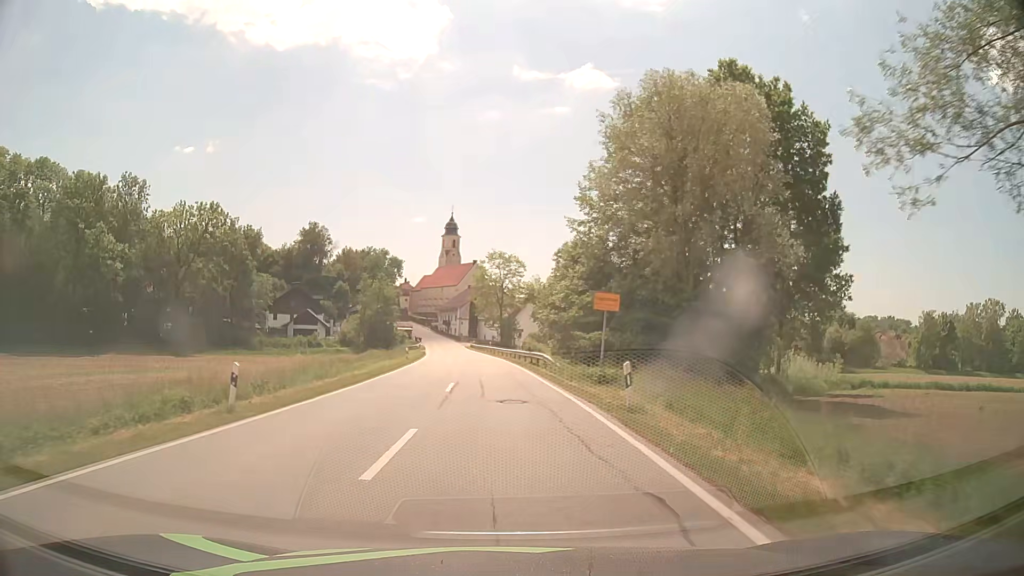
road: secondary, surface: asphalt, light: Day
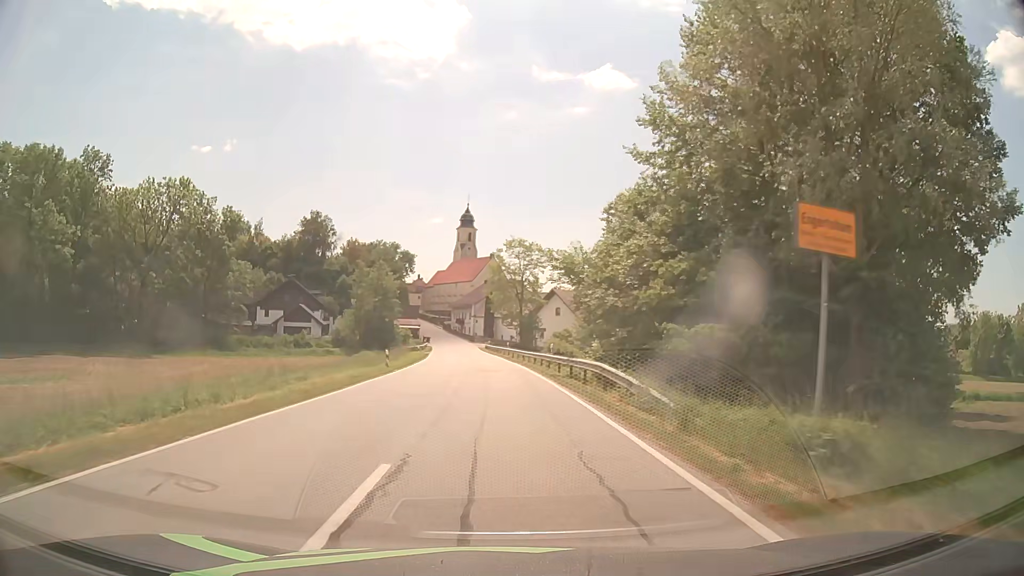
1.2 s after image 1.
(-0.1, +15.3) m; -2°
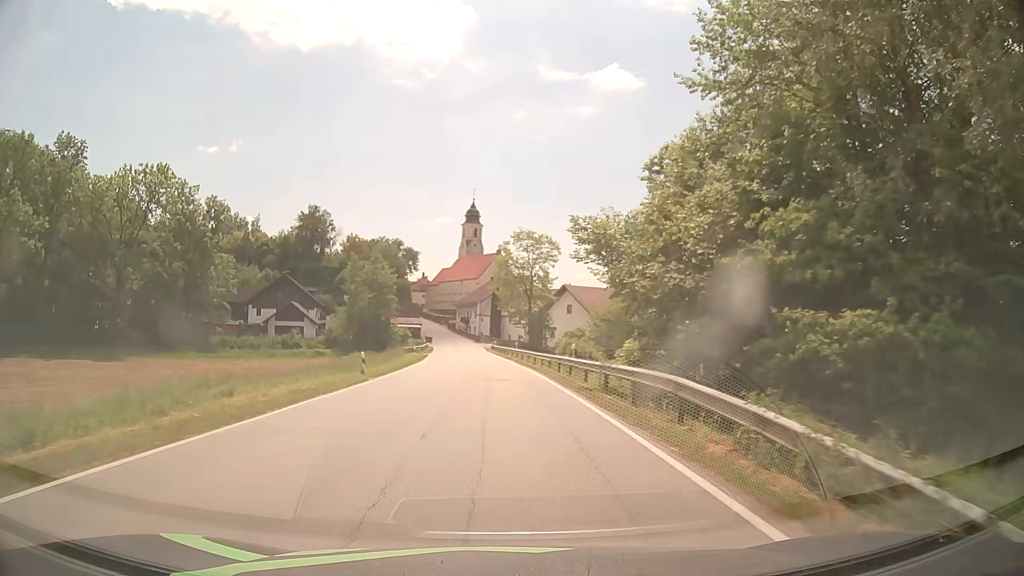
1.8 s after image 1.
(0.0, +7.6) m; 0°
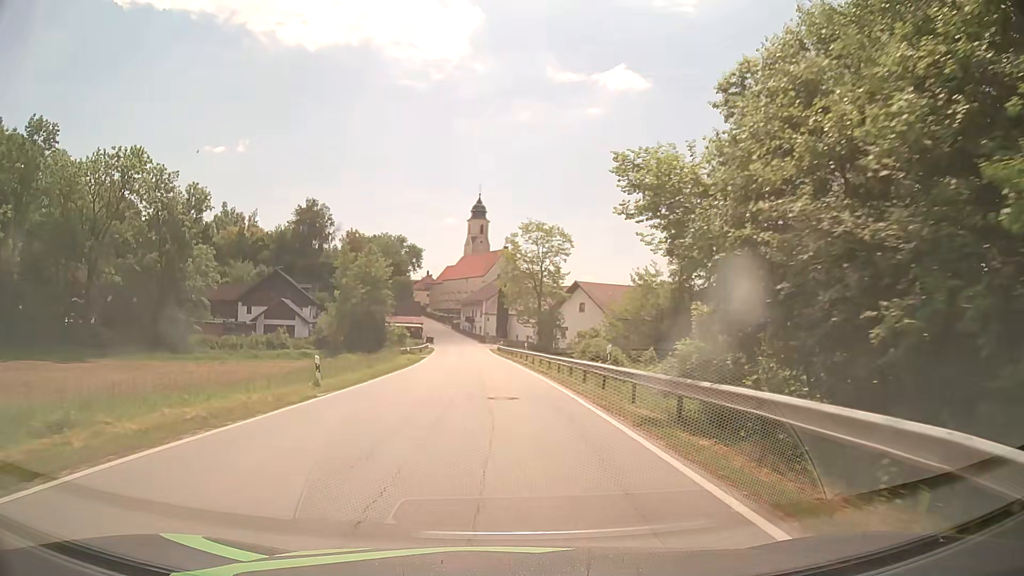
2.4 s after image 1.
(-0.1, +7.6) m; -1°
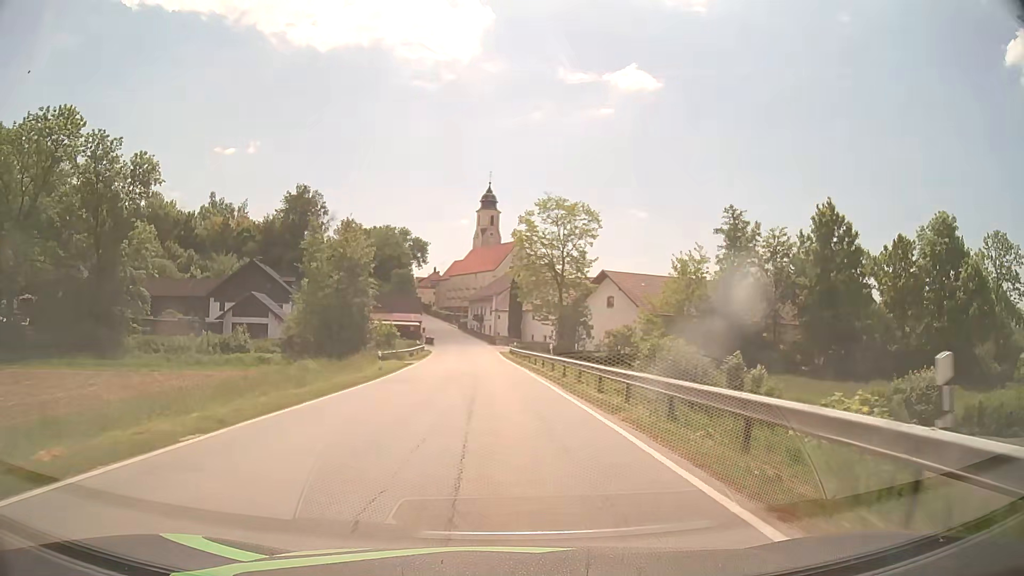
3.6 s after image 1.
(-0.1, +15.3) m; -1°
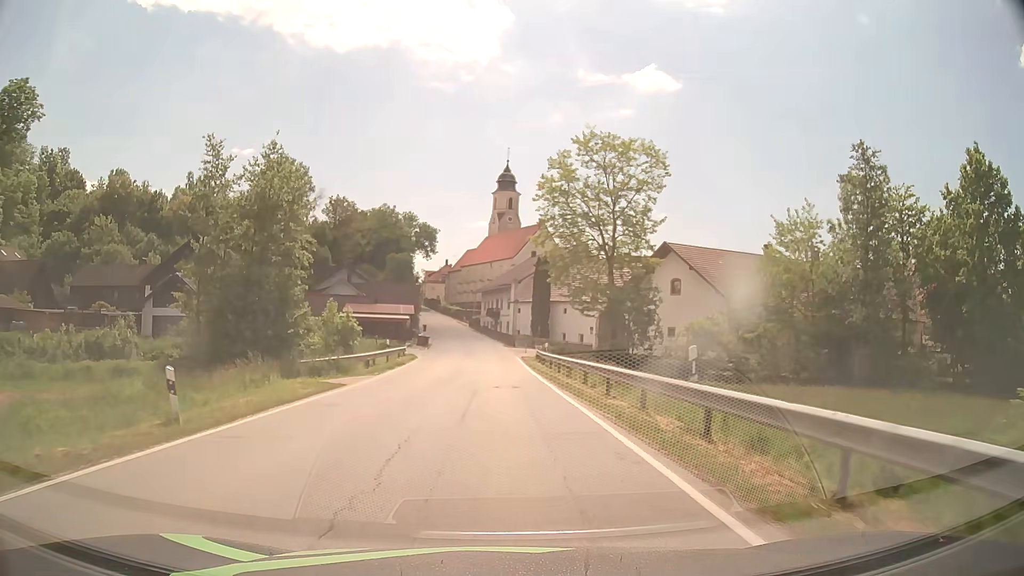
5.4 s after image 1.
(-0.3, +23.0) m; -2°
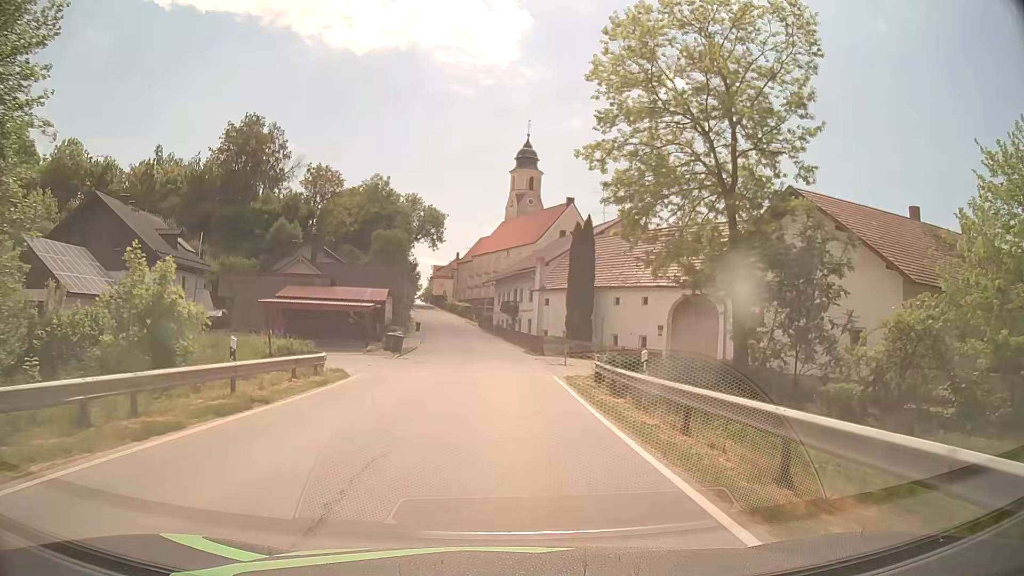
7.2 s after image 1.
(-0.3, +22.9) m; -1°
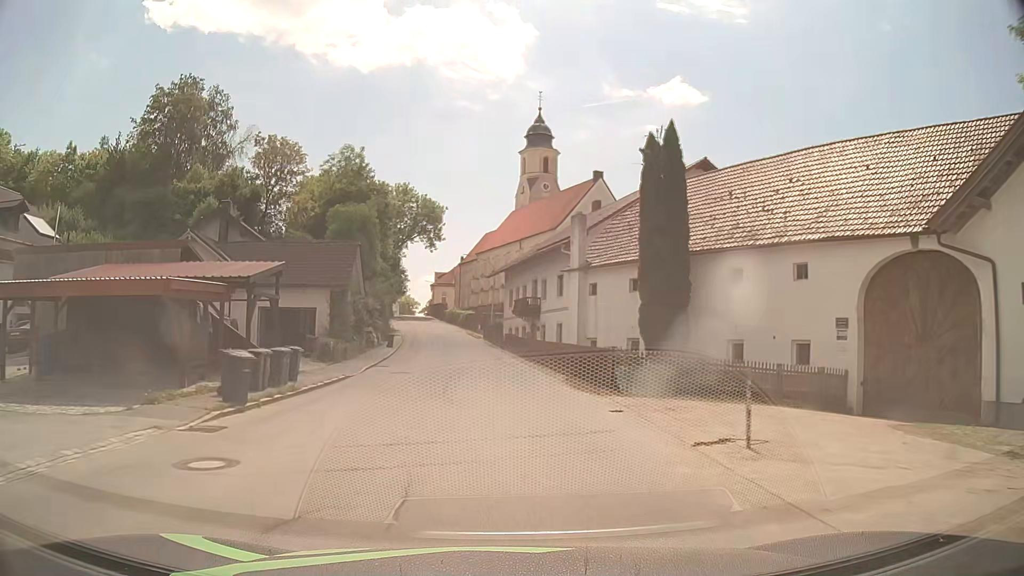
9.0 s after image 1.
(0.0, +22.7) m; -1°
(0, +10) (0, +20) (-1, +30) (-2, +40) (-3, +50) (-4, +60) (-6, +70) (-8, +79) (-10, +89) (-12, +99) m
